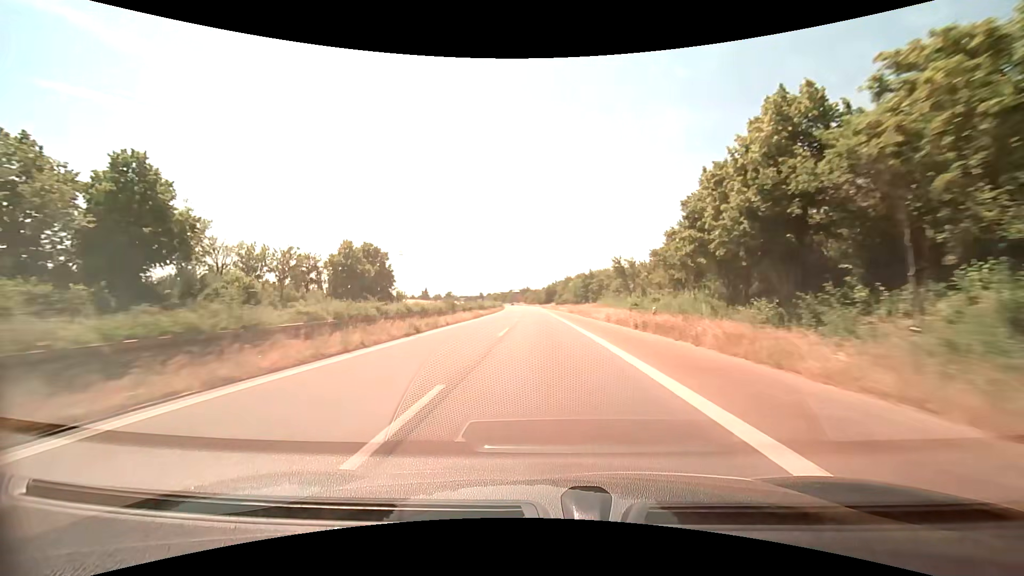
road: trunk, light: Day
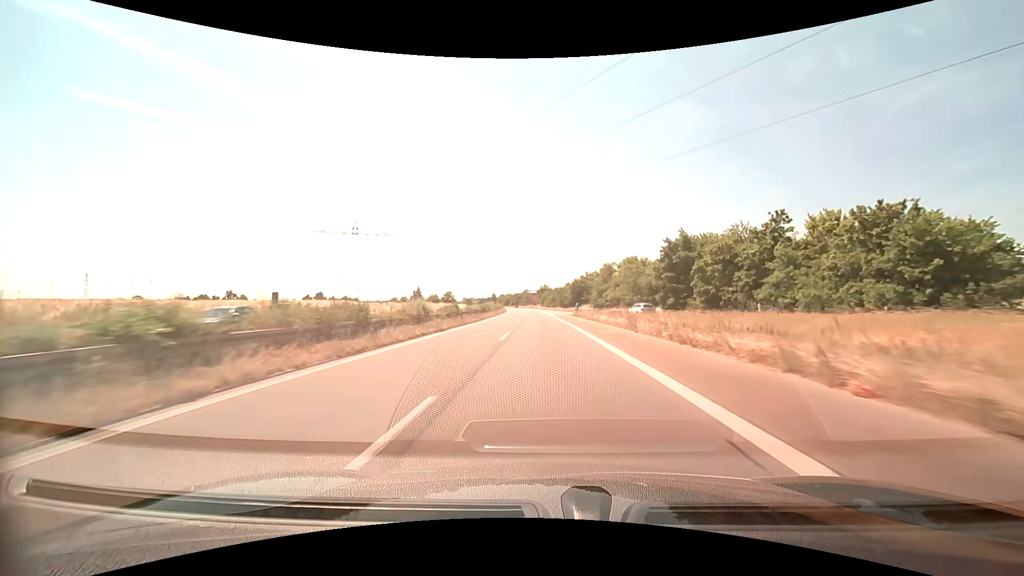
(-1.5, +72.7) m; -2°
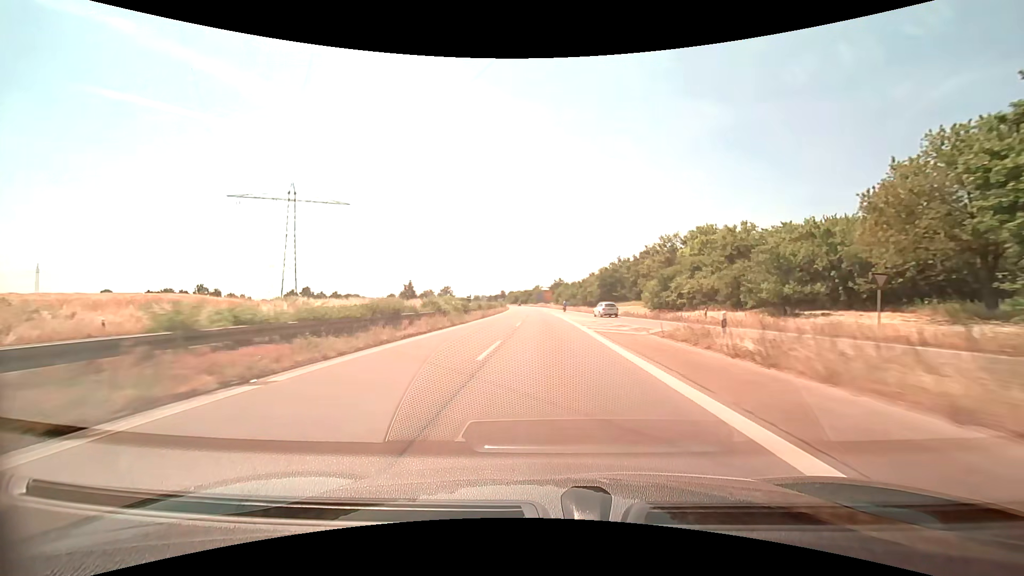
(-0.6, +43.5) m; -2°
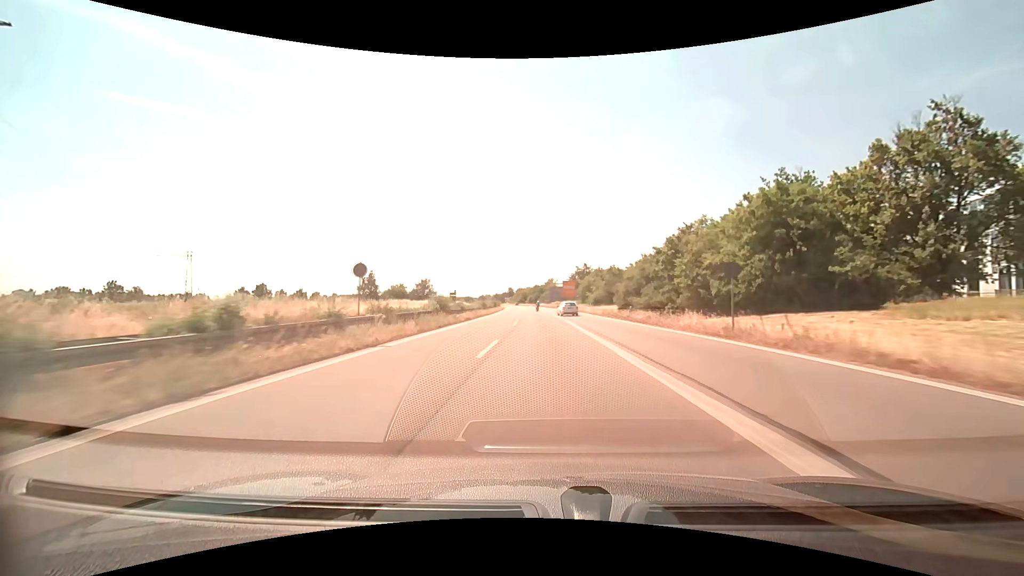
(-1.0, +71.4) m; -2°
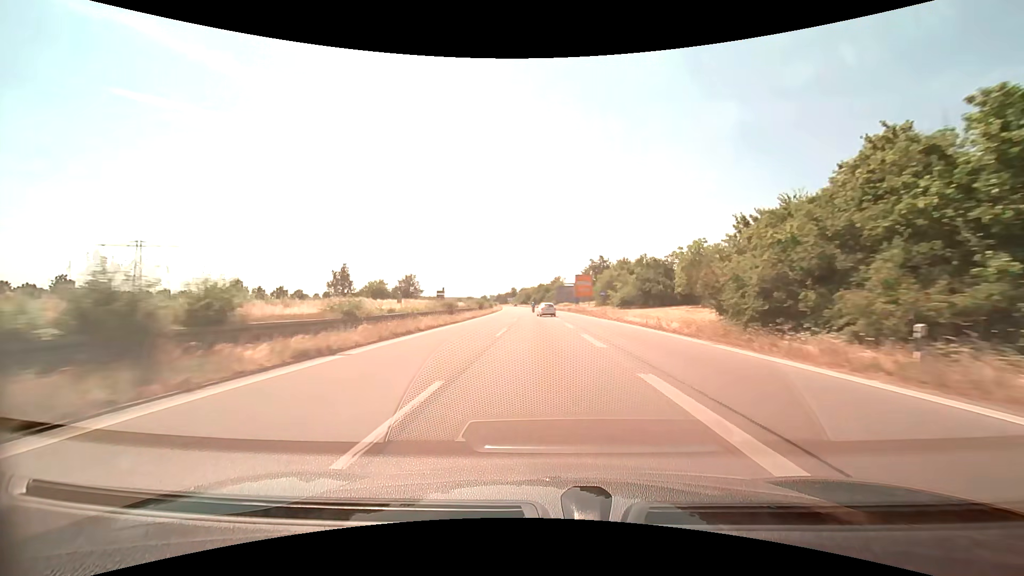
(-0.1, +27.7) m; 0°
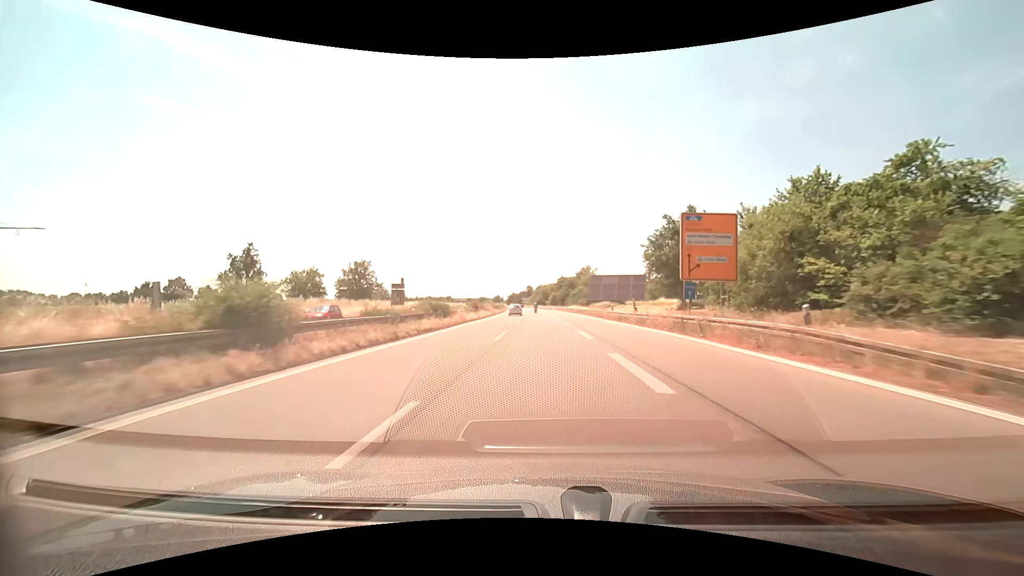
(-1.1, +55.6) m; -2°
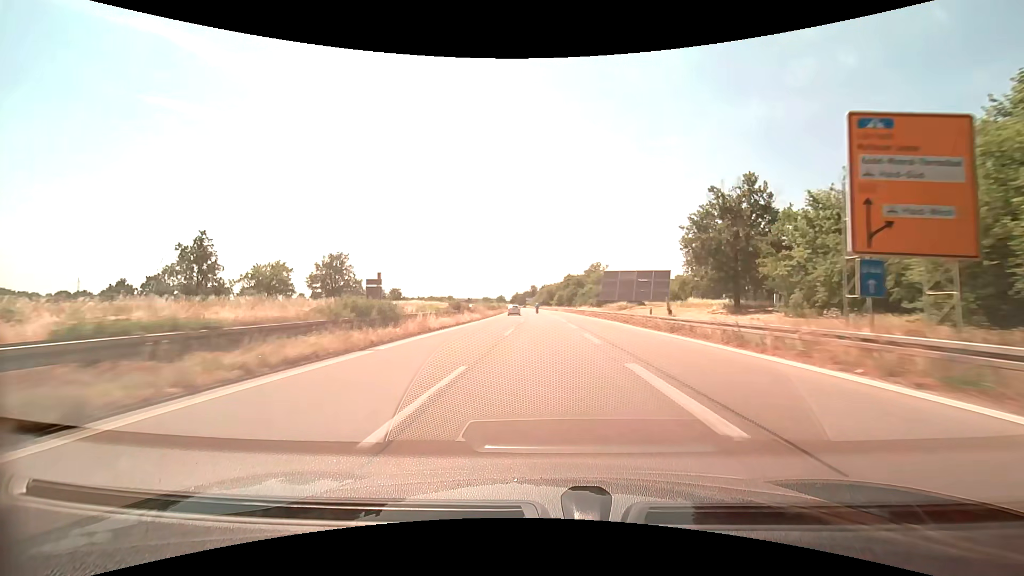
(-0.1, +14.2) m; -1°
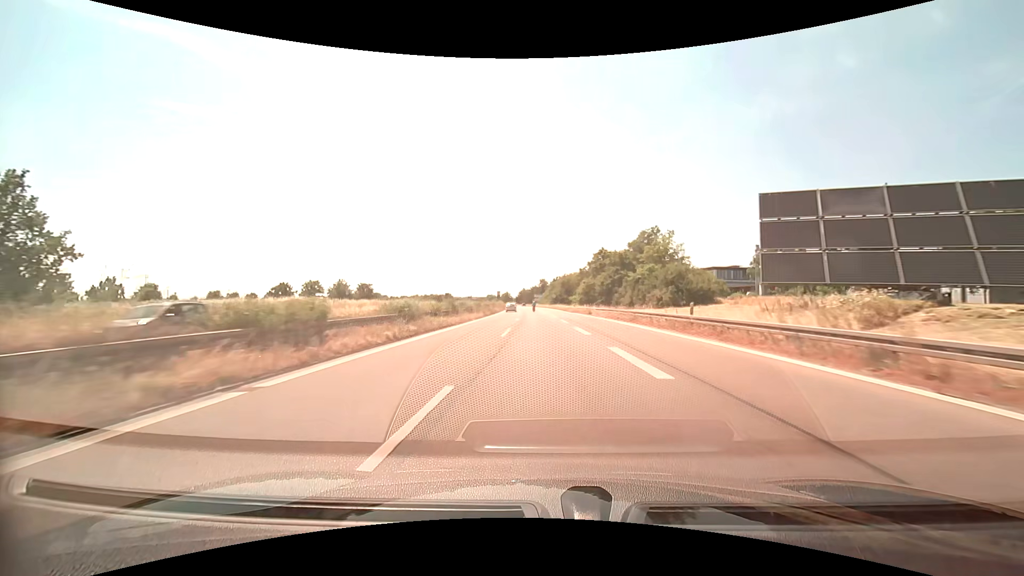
(-0.7, +56.3) m; -1°
(0, +10) (0, +20) (0, +30) (0, +40) (0, +50) (0, +60) (0, +70) (0, +80) (0, +90) (0, +100) m
